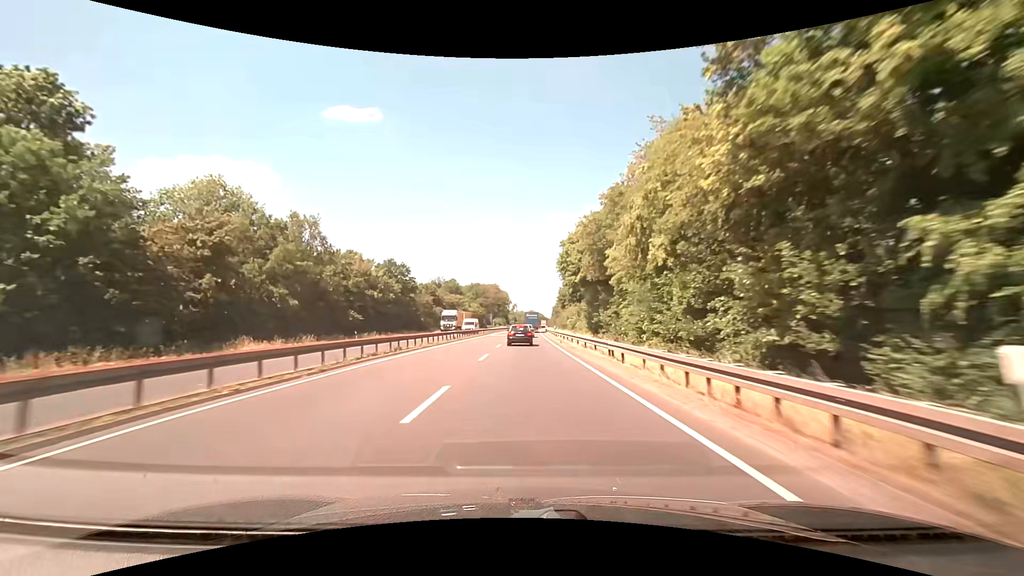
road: trunk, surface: asphalt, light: Day
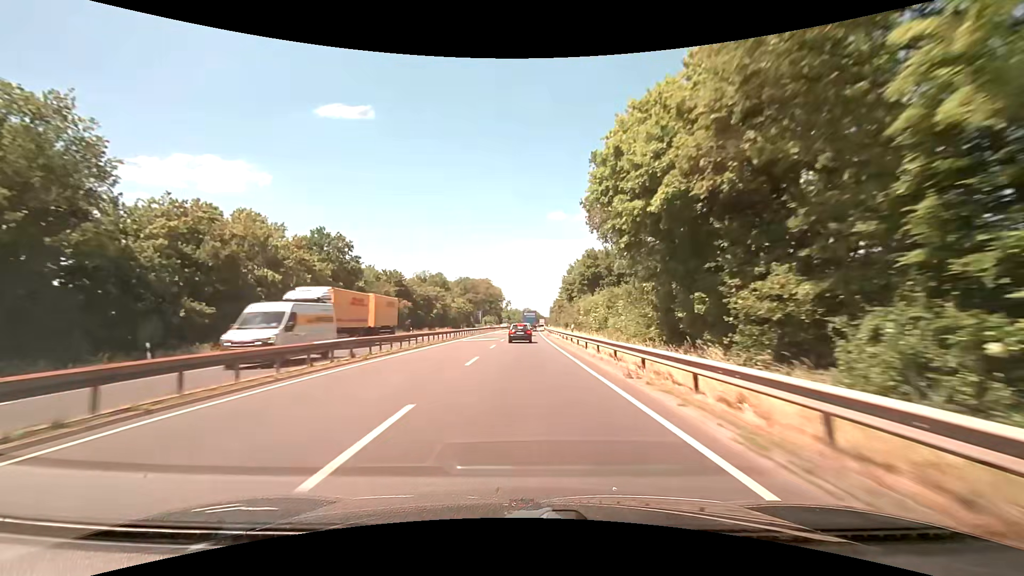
(+0.1, +26.7) m; 0°
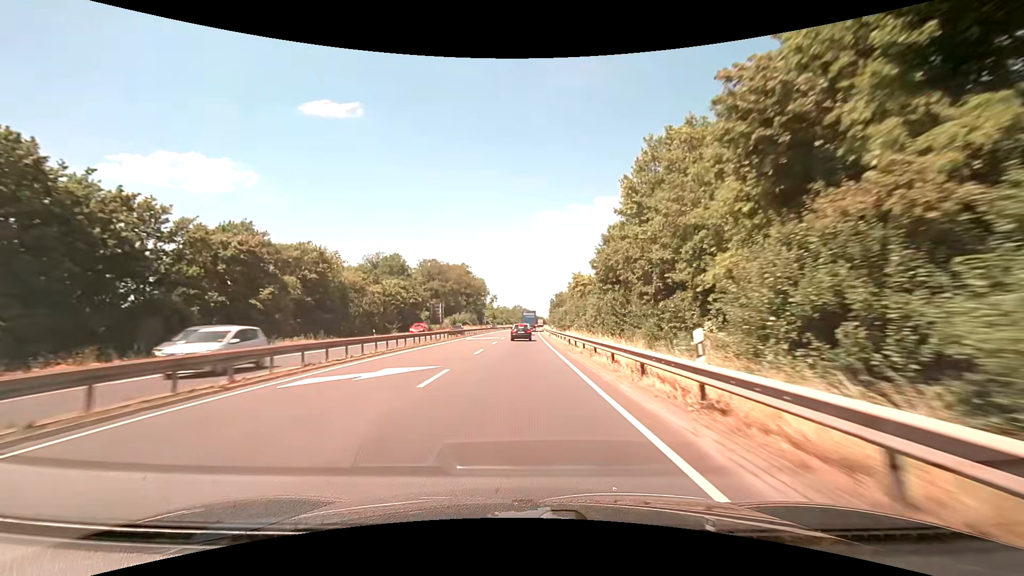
(+0.8, +65.7) m; +1°
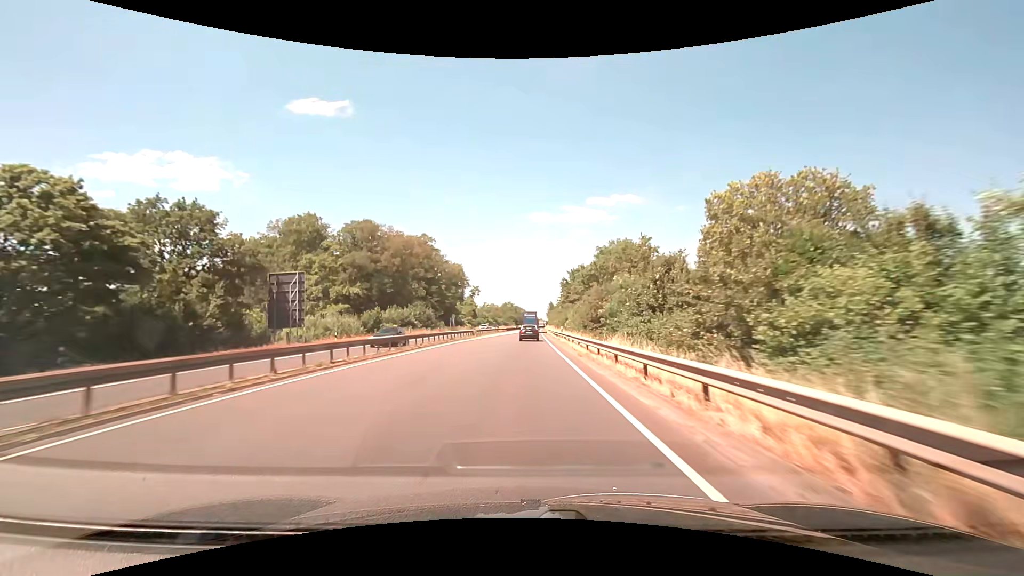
(+0.5, +64.2) m; +1°
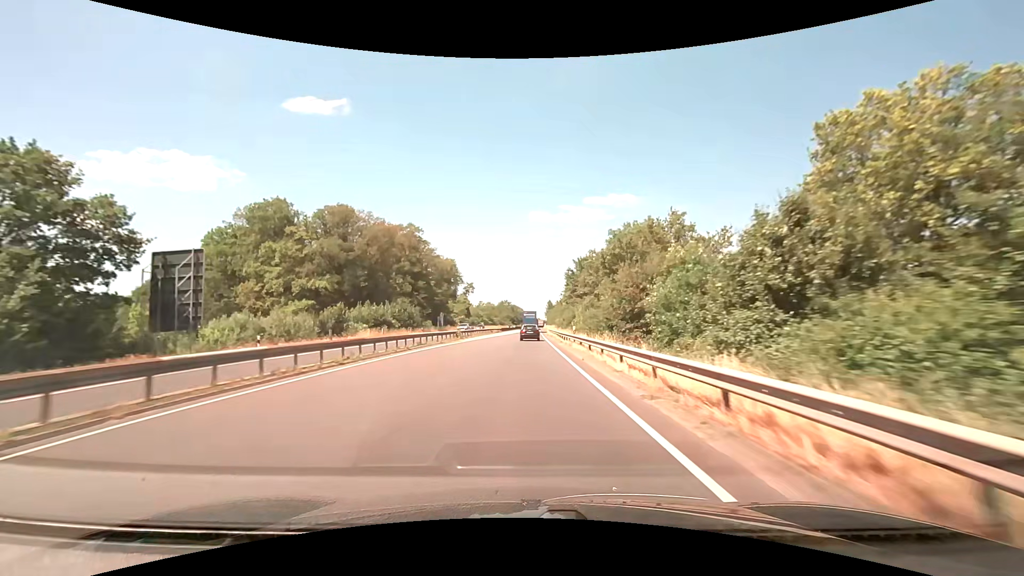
(+0.1, +12.7) m; +1°
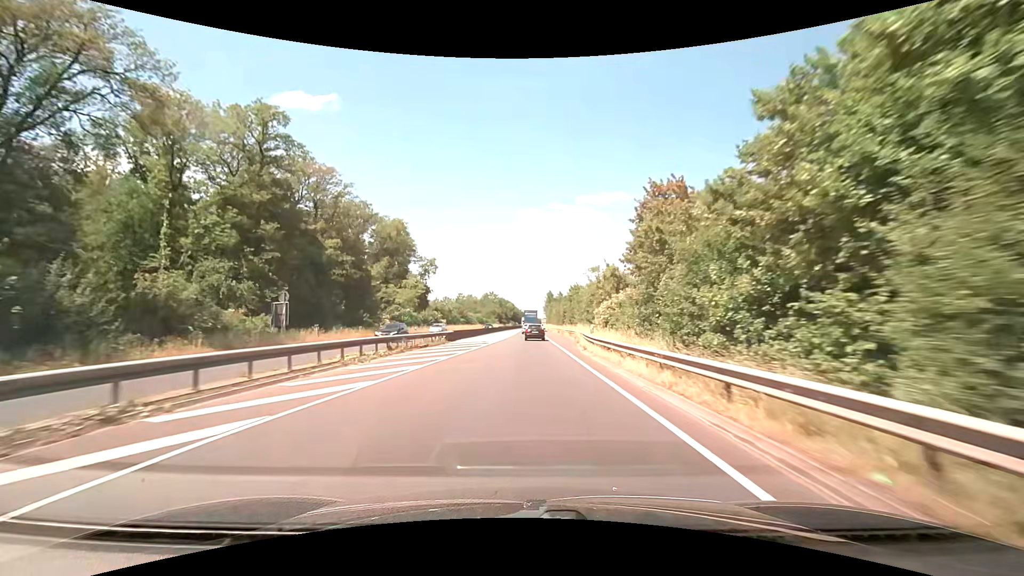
(+0.5, +63.4) m; +1°
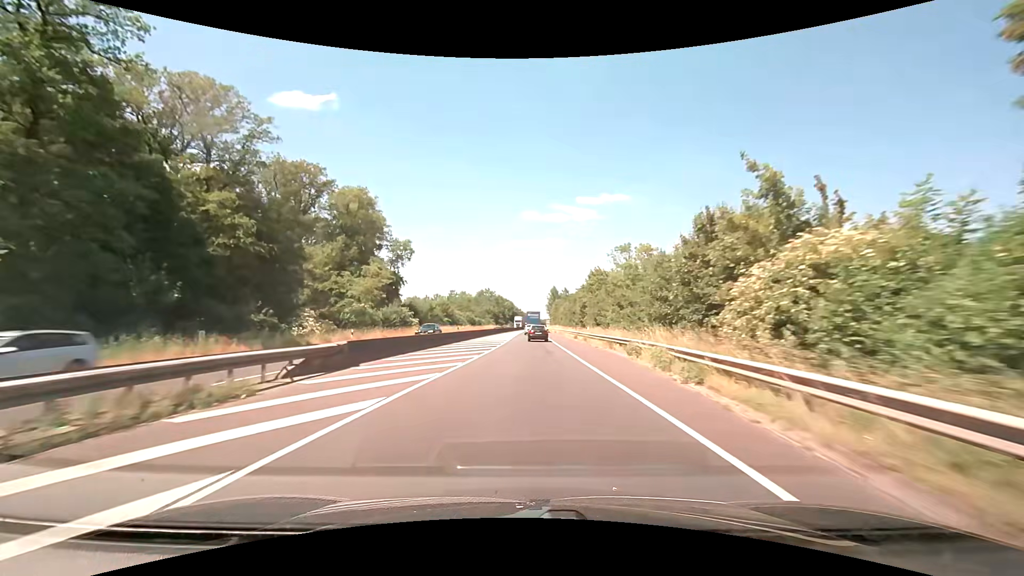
(+0.1, +25.0) m; 0°
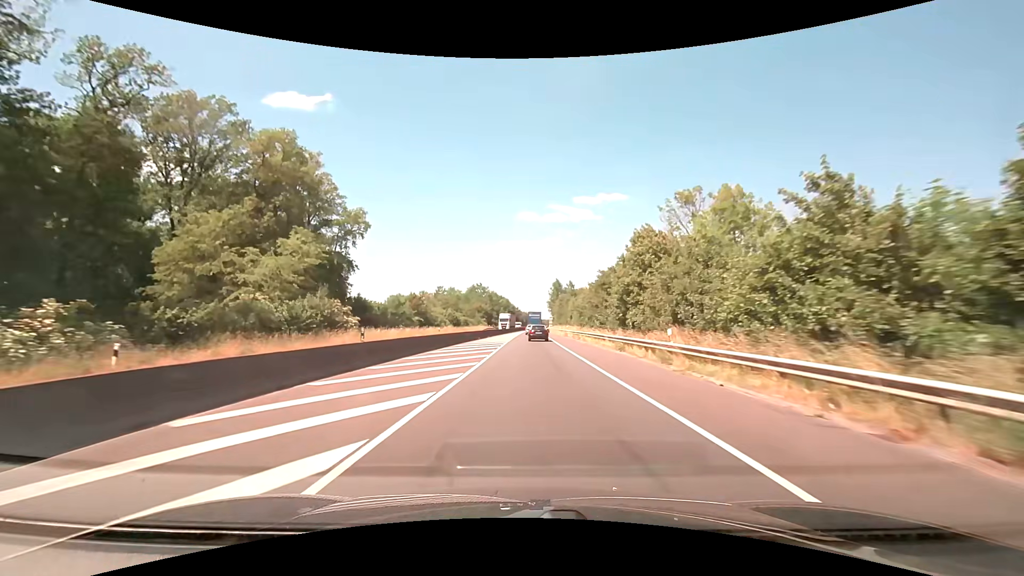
(+0.1, +24.6) m; 0°
(0, +10) (0, +20) (0, +30) (0, +40) (0, +50) (+1, +60) (+1, +70) (+1, +80) (+1, +90) (+2, +100) m
